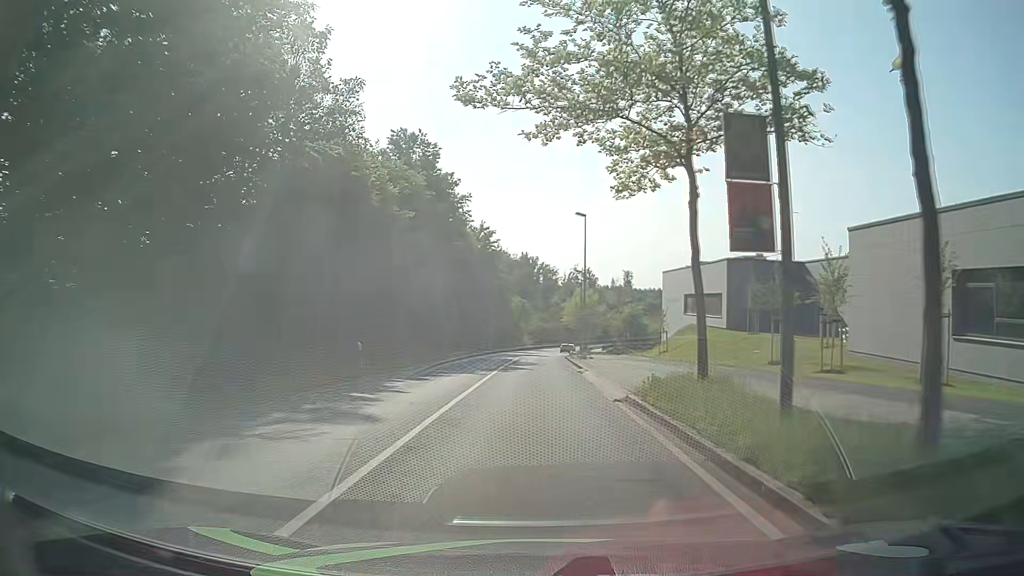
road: secondary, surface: asphalt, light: Day
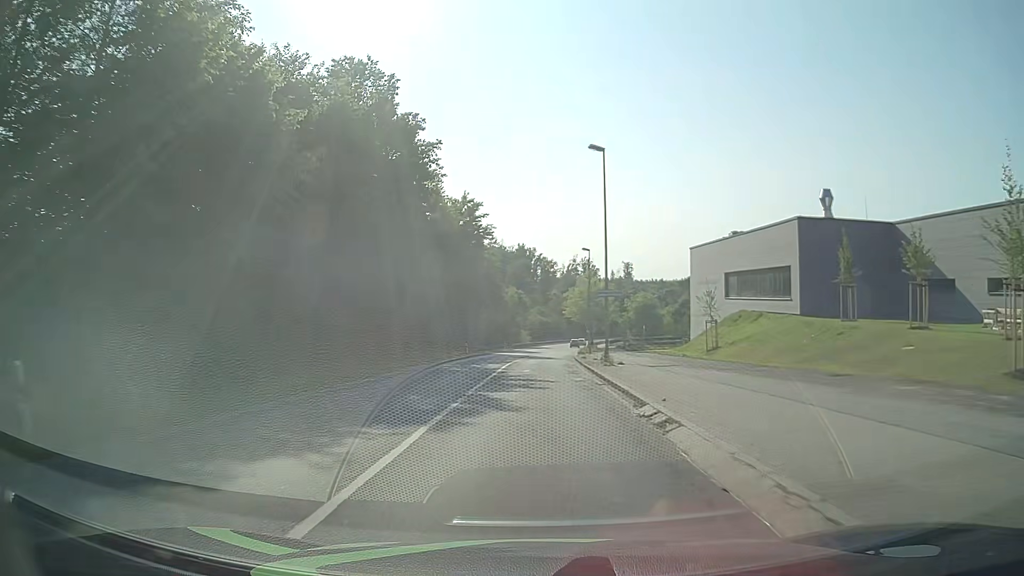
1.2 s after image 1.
(+0.1, +16.2) m; 0°
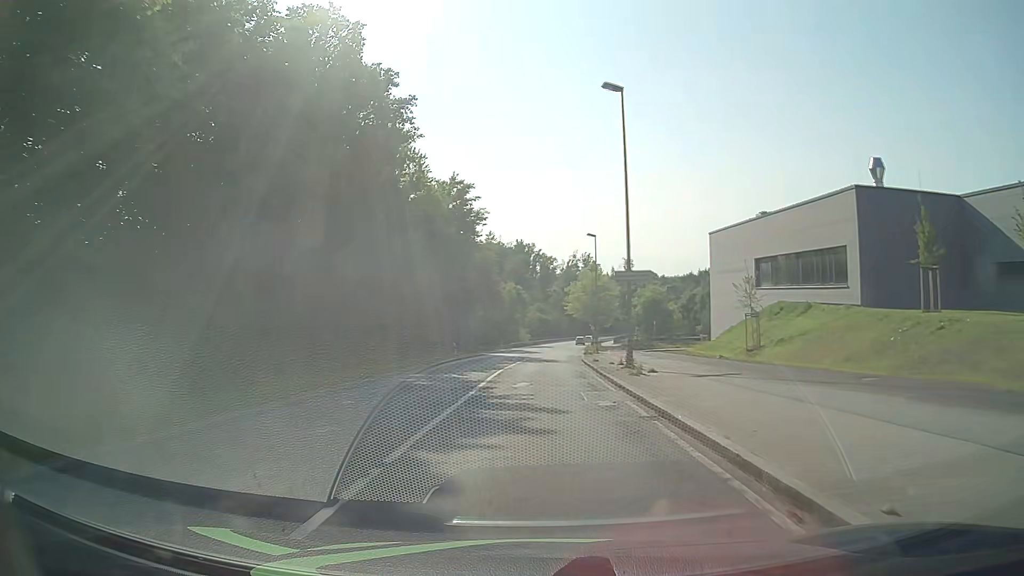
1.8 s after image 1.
(0.0, +8.0) m; 0°
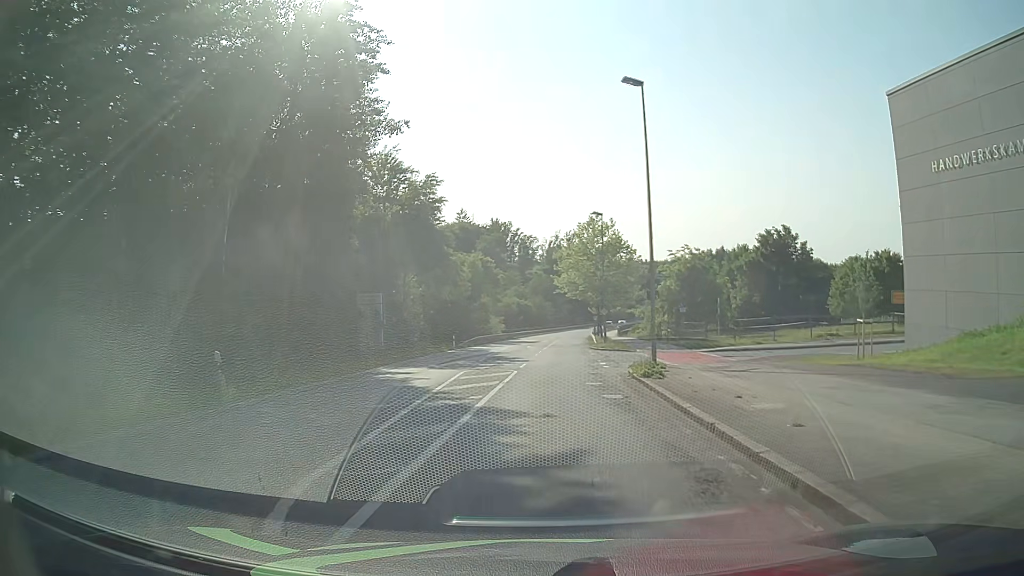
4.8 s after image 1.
(+0.4, +34.3) m; +2°
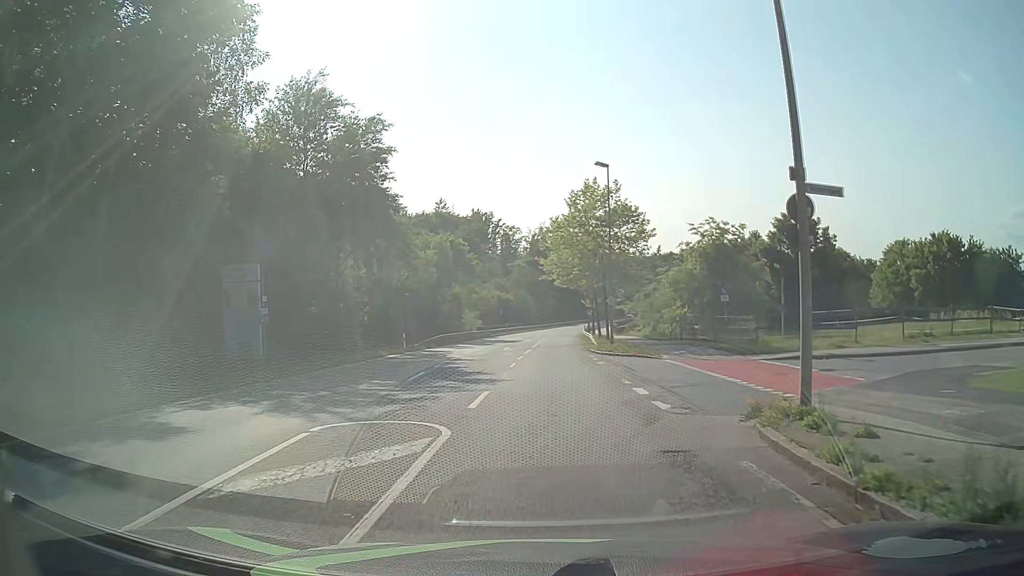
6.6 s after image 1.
(+0.2, +14.3) m; +1°
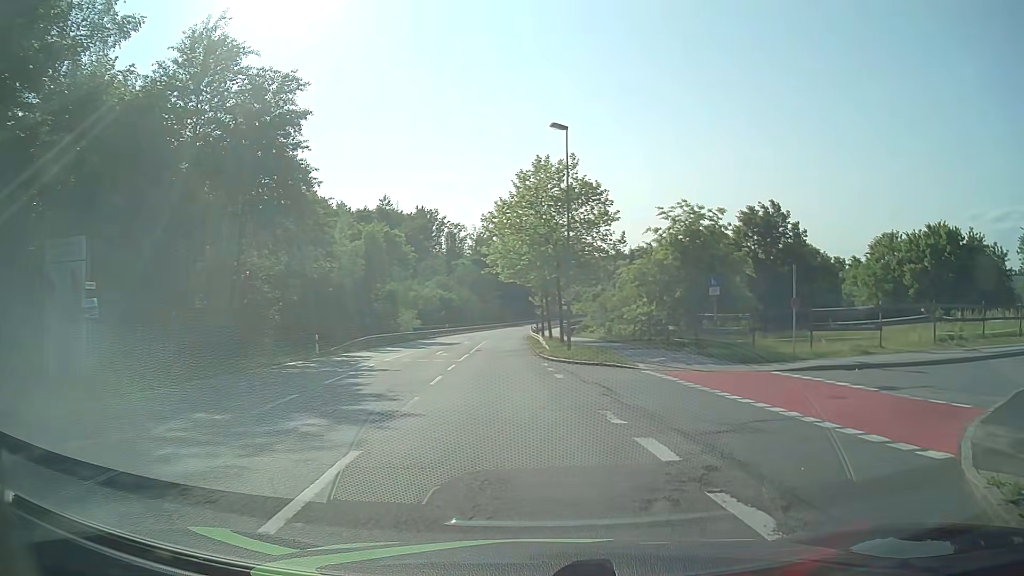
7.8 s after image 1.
(+0.2, +7.1) m; +6°
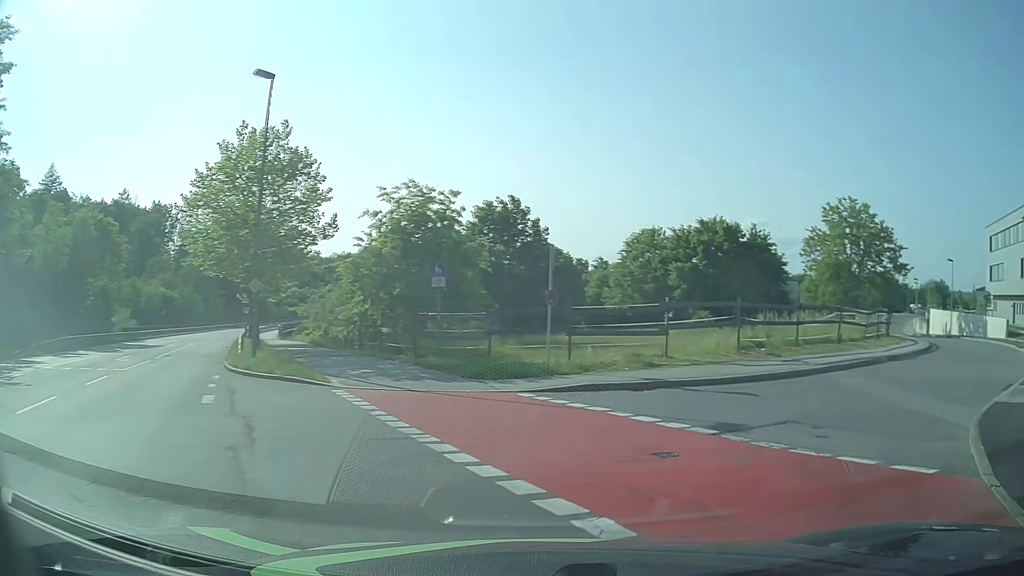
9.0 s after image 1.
(+1.0, +6.4) m; +22°
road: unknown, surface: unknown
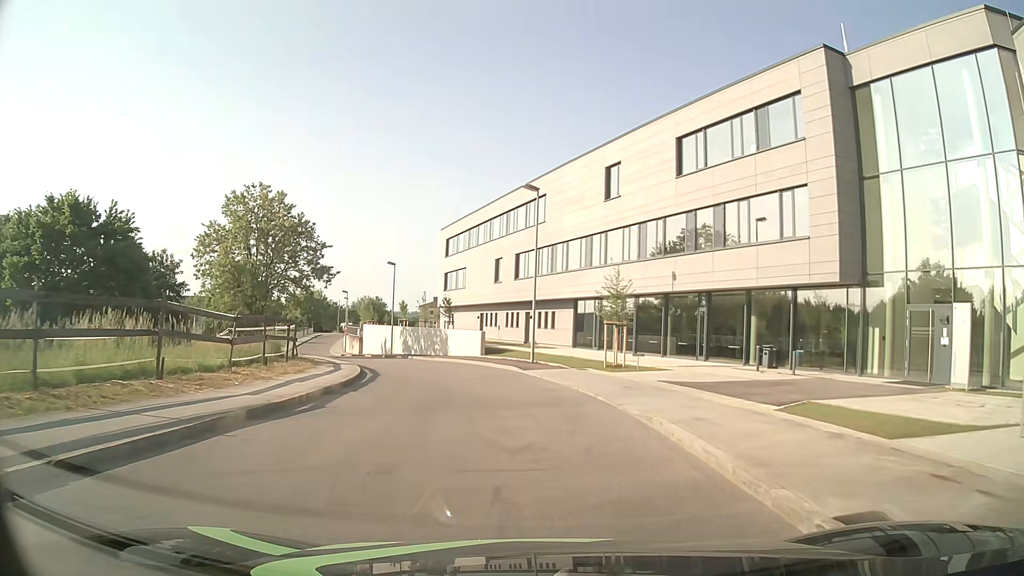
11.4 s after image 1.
(+7.4, +13.2) m; +51°
(0, +10) (-1, +20) (-4, +29) (-8, +39) (-13, +48) (-17, +57) (-22, +66) (-26, +75) (-30, +84) (-33, +93) m
